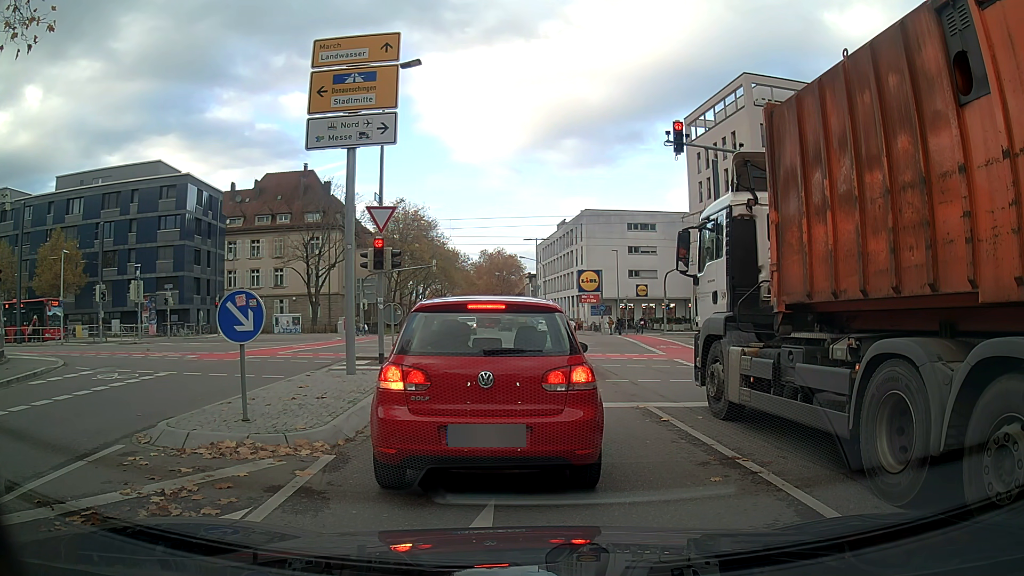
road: tertiary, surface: asphalt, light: Day
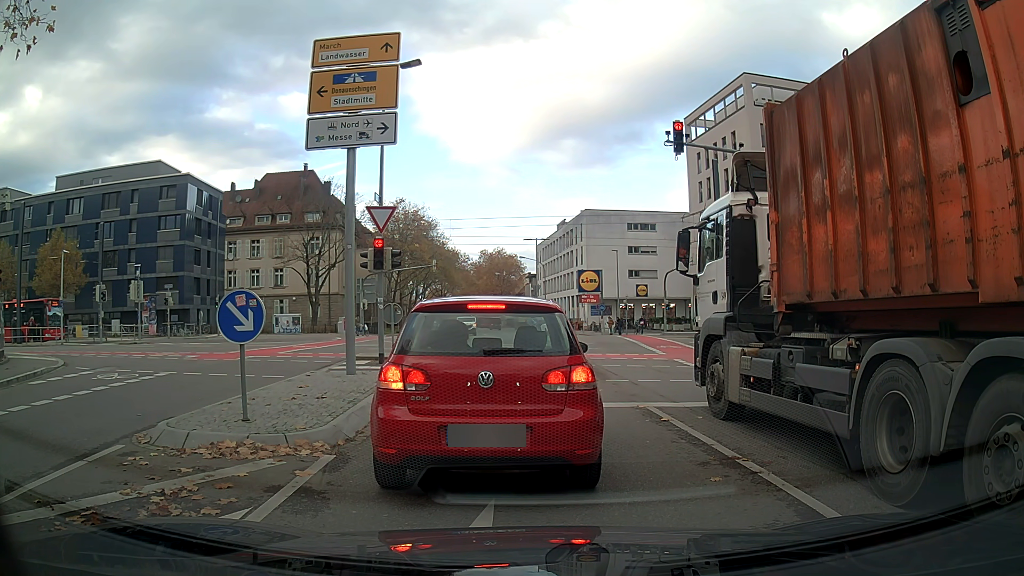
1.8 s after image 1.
(0.0, 0.0) m; 0°
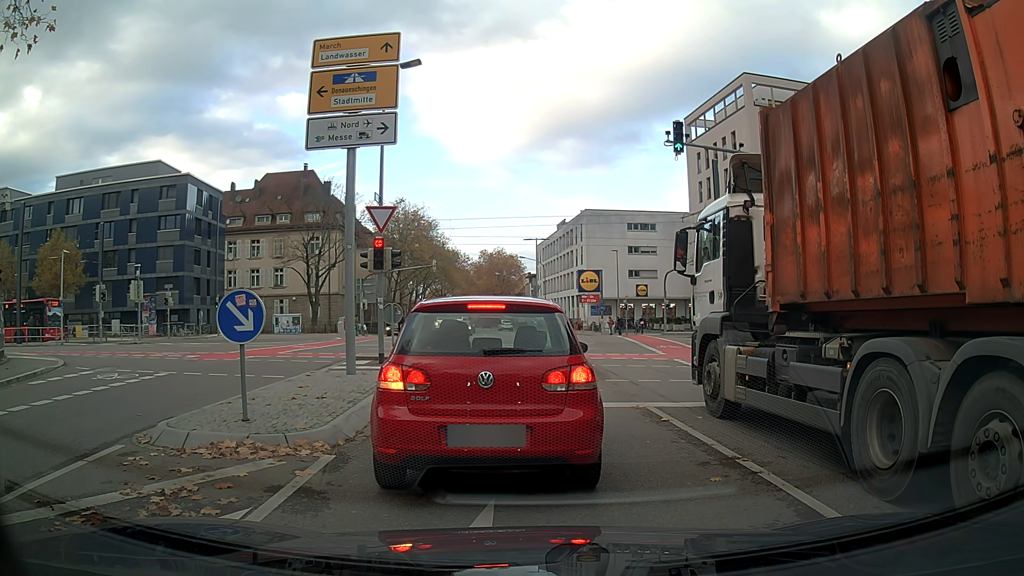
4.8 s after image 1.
(0.0, 0.0) m; 0°
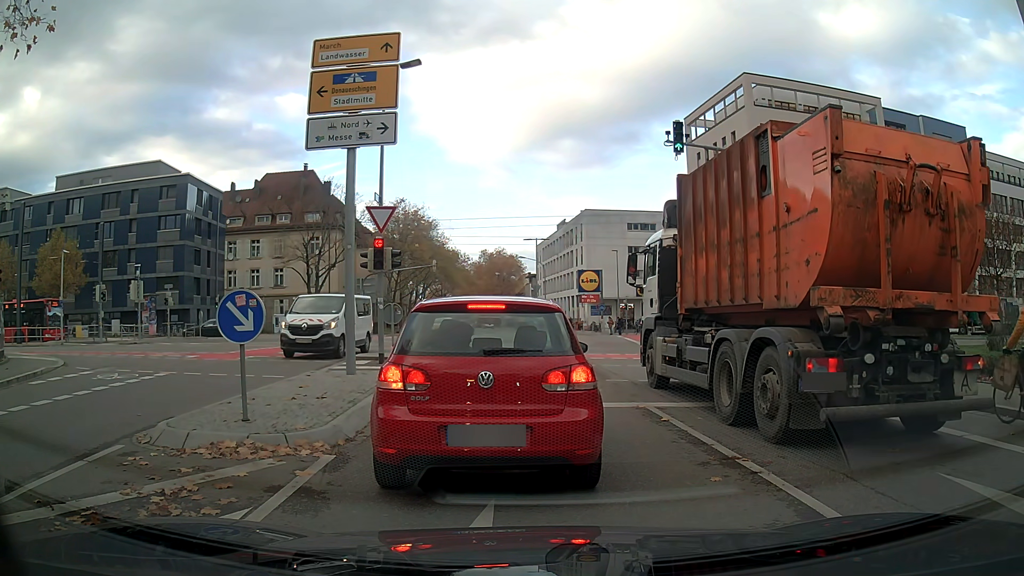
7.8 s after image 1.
(0.0, 0.0) m; 0°
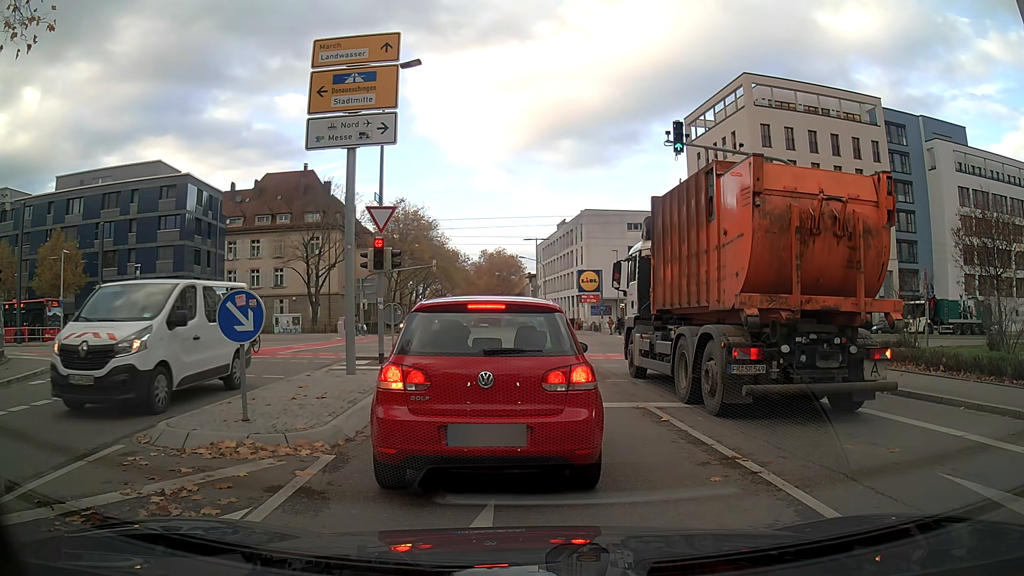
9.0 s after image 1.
(0.0, 0.0) m; 0°
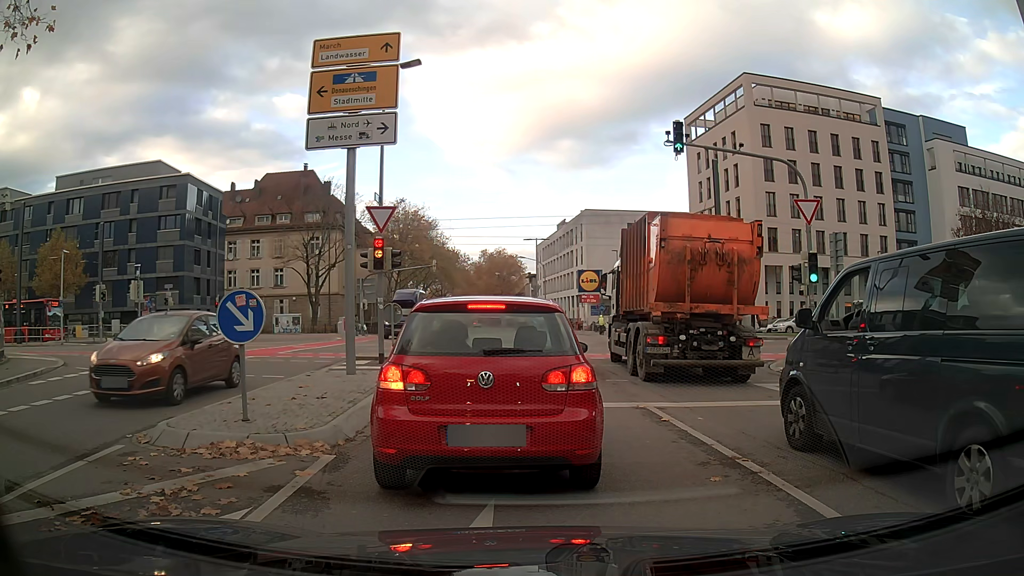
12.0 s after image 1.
(0.0, 0.0) m; 0°
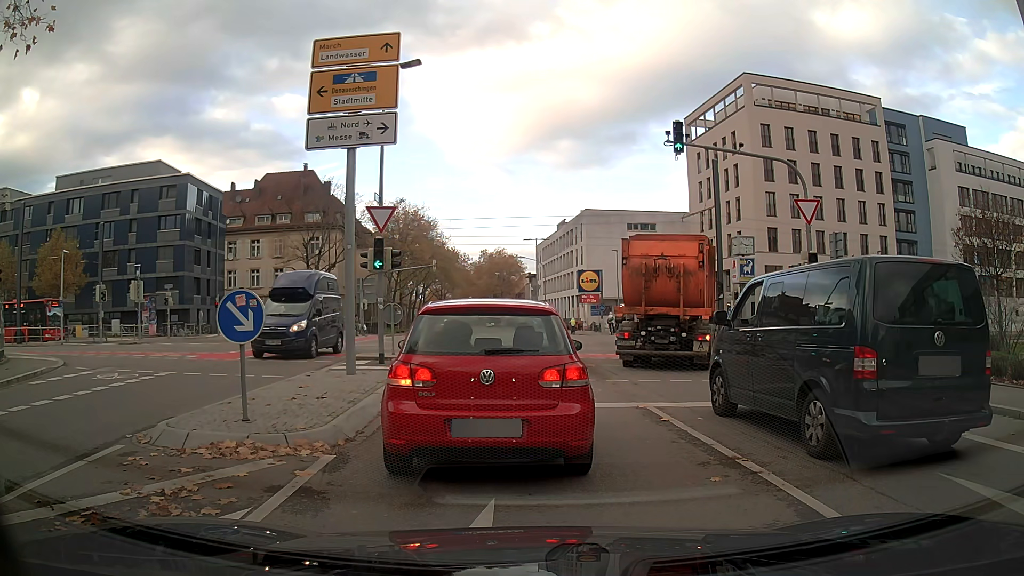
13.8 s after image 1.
(0.0, 0.0) m; 0°
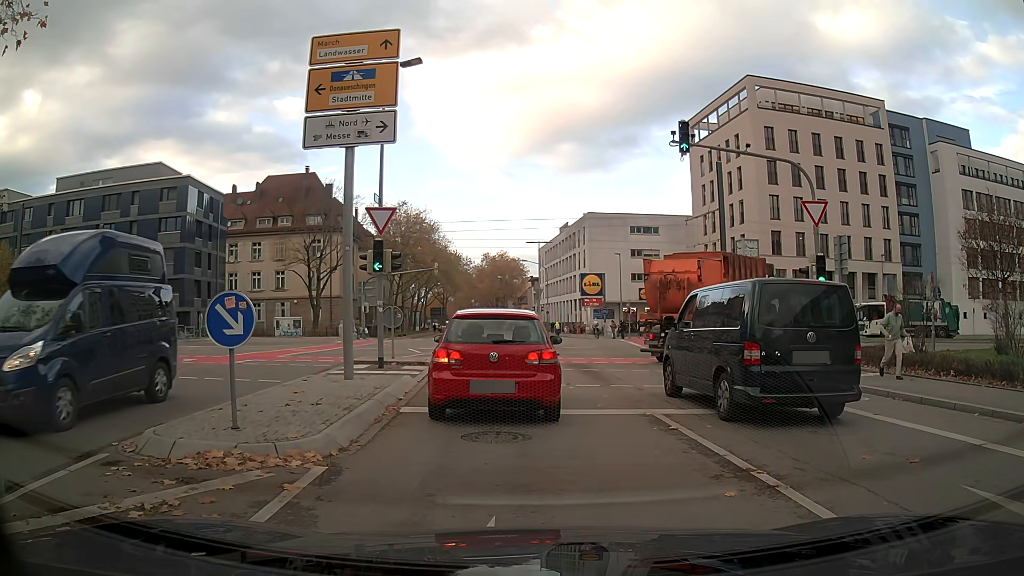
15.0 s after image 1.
(0.0, +0.4) m; 0°
(-1, +10) (-2, +20) (-5, +29) (-10, +38) (-19, +43) (-28, +44) (-38, +44) (-48, +42) (-58, +40) (-68, +38) m
